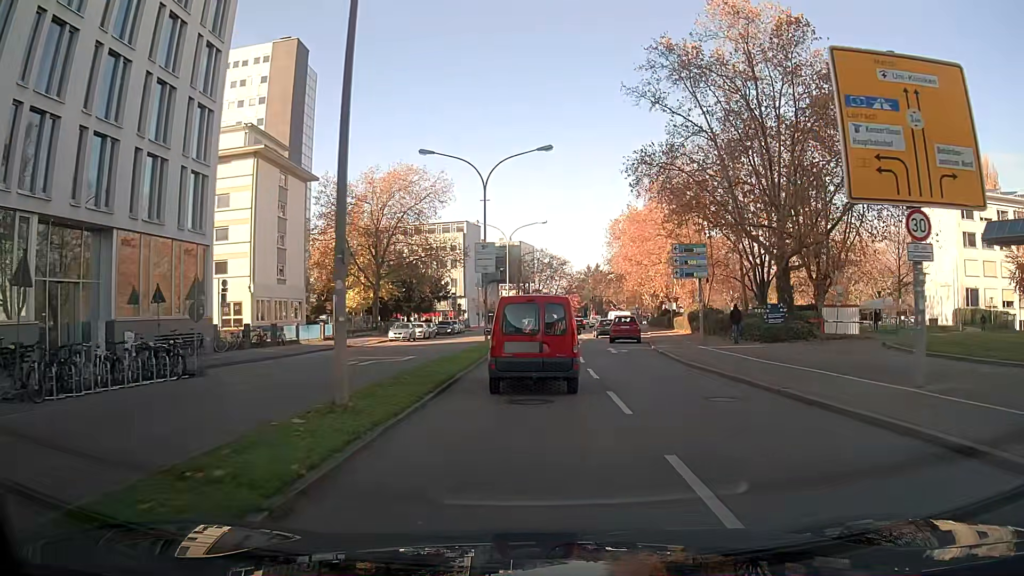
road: primary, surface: asphalt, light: Day
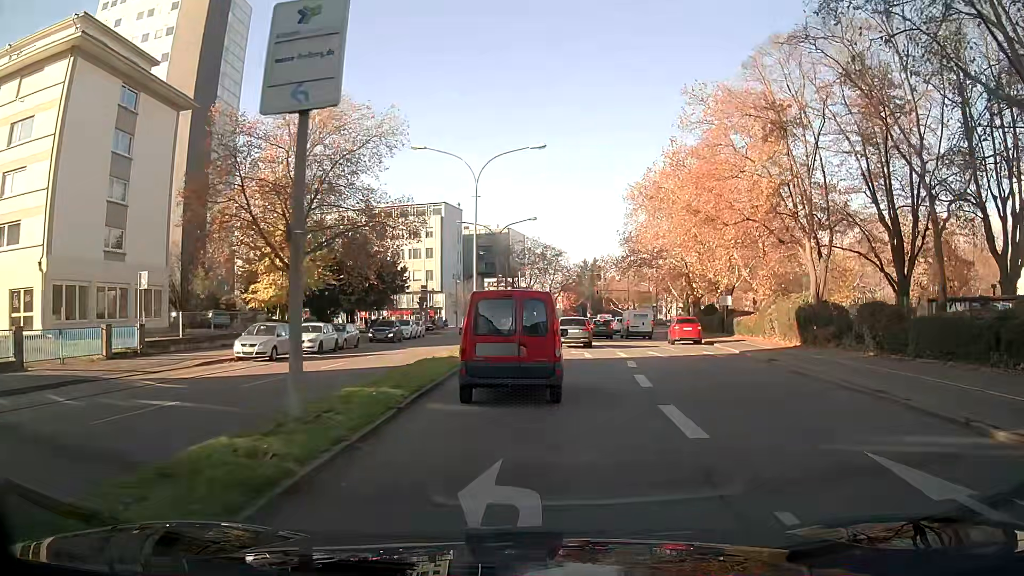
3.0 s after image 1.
(+0.2, +26.2) m; +1°
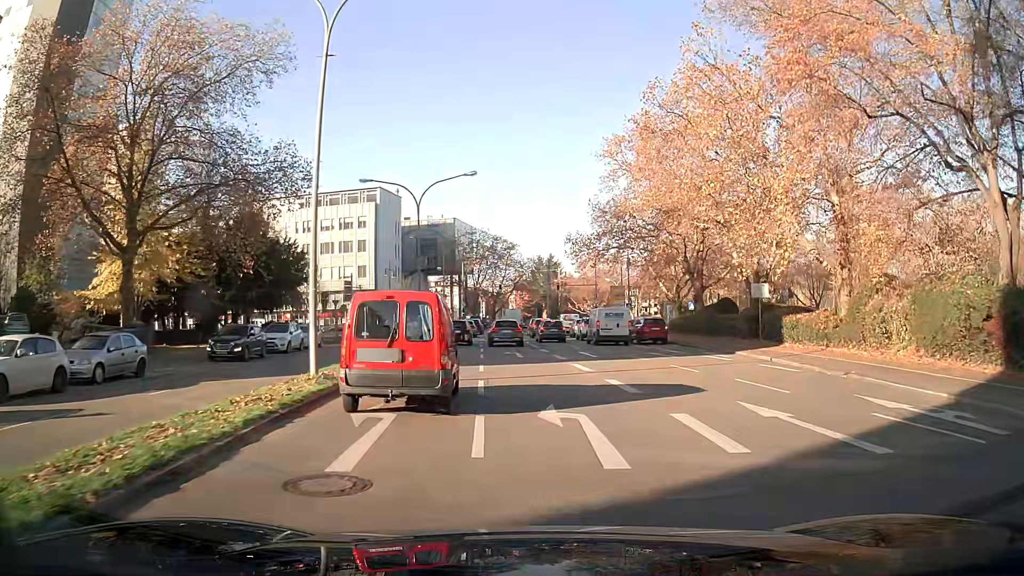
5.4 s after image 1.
(+0.7, +18.9) m; +3°
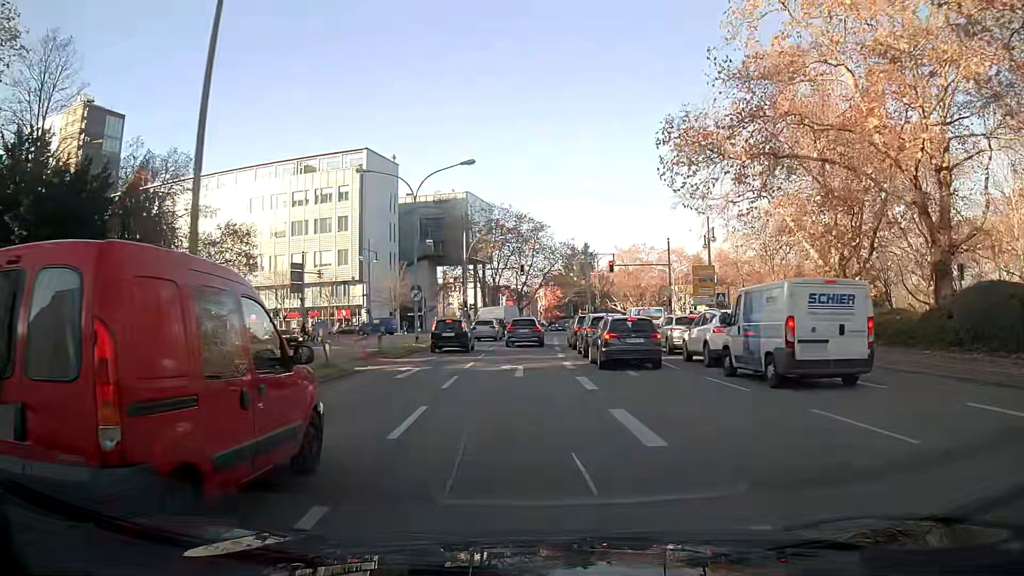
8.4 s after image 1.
(-0.7, +29.8) m; -2°
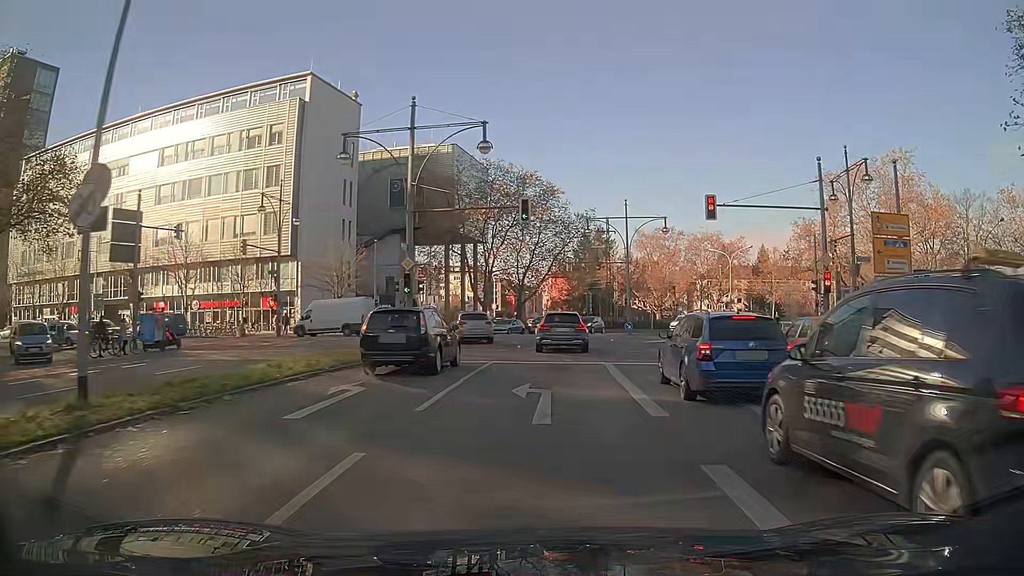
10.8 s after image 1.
(-0.3, +28.5) m; 0°
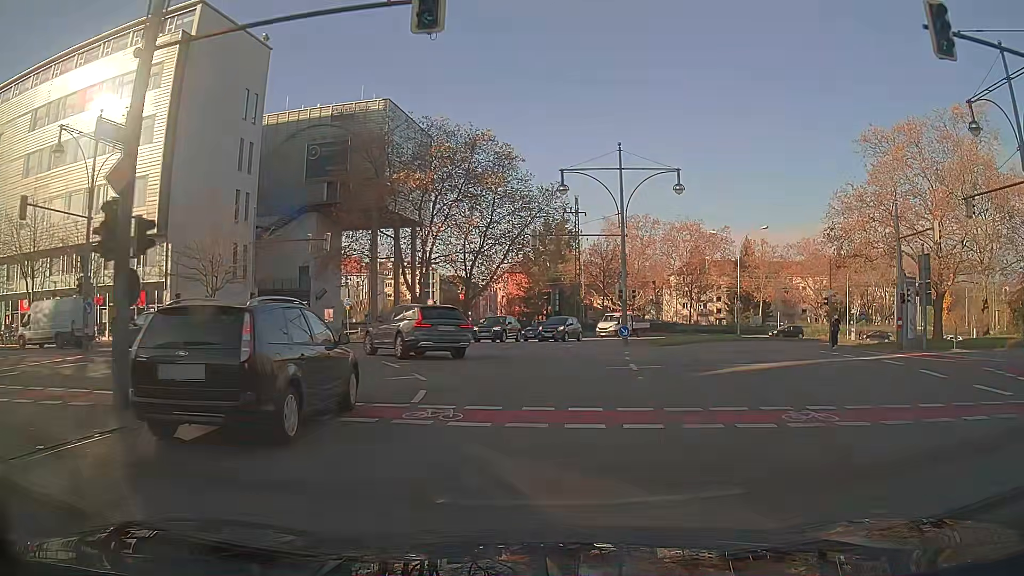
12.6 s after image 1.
(+0.5, +17.7) m; +4°
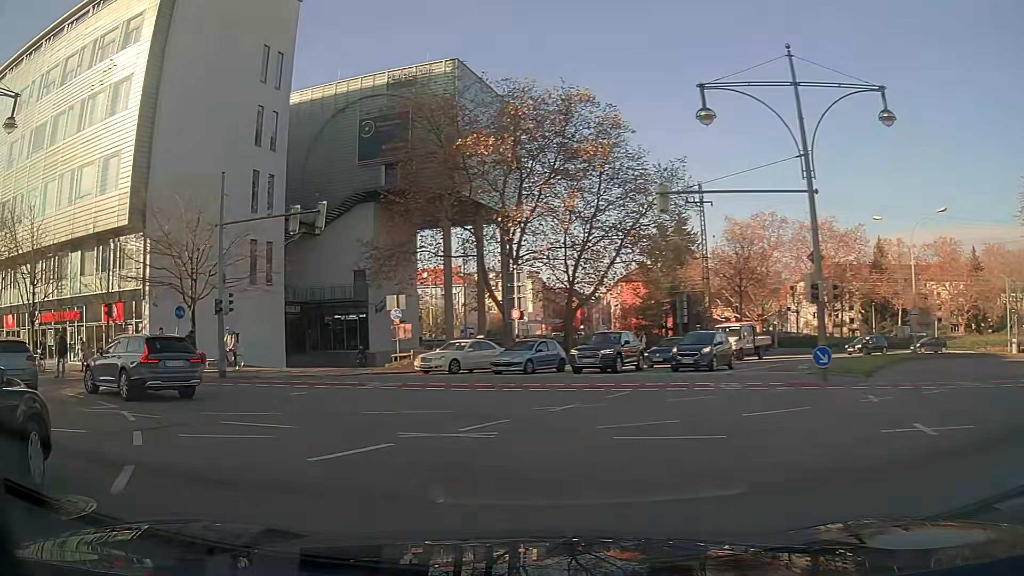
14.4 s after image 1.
(-1.1, +14.6) m; -16°
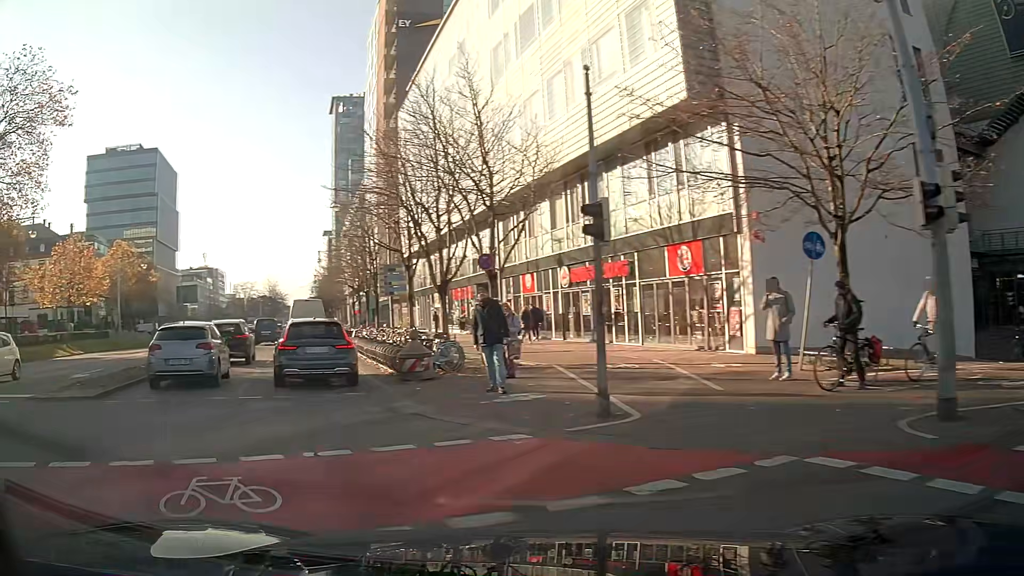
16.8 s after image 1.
(-7.6, +15.0) m; -54°
(-2, +10) (-4, +20) (-7, +29) (-10, +39) (-12, +48) (-14, +58) (-17, +68) (-20, +78) (-23, +87) (-26, +96) m
